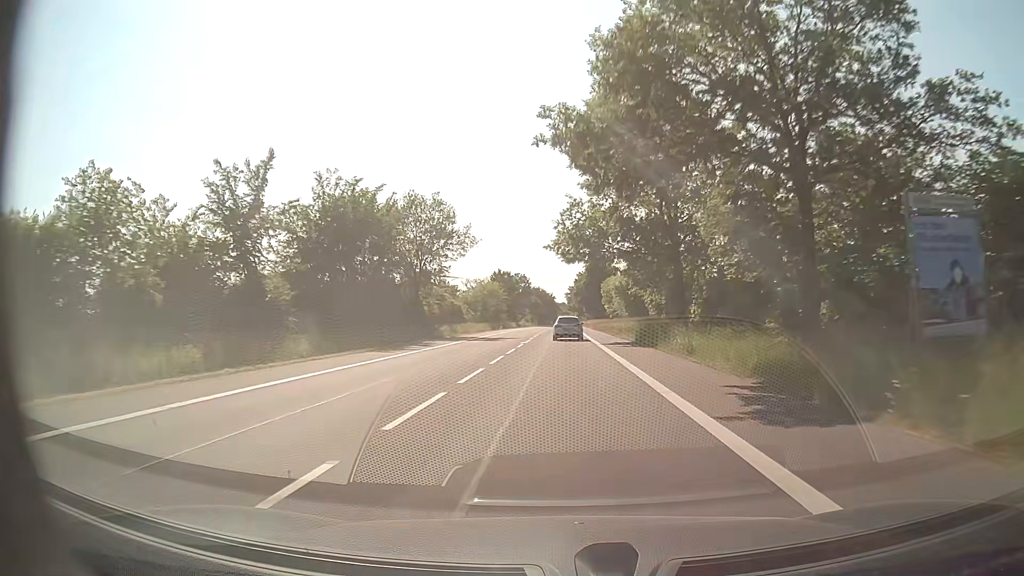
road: secondary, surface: asphalt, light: Day
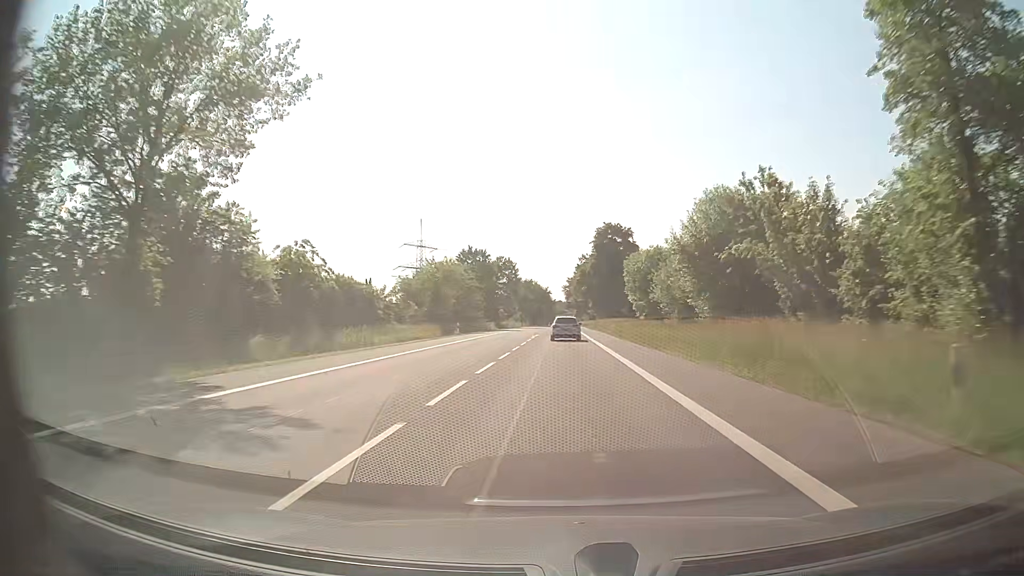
(-0.1, +39.6) m; 0°
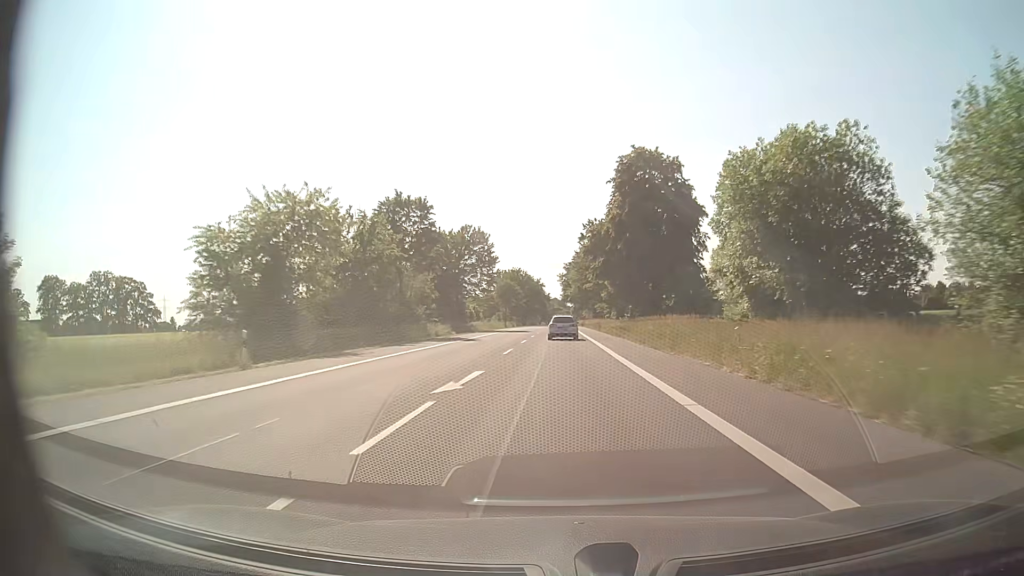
(+0.2, +39.4) m; 0°
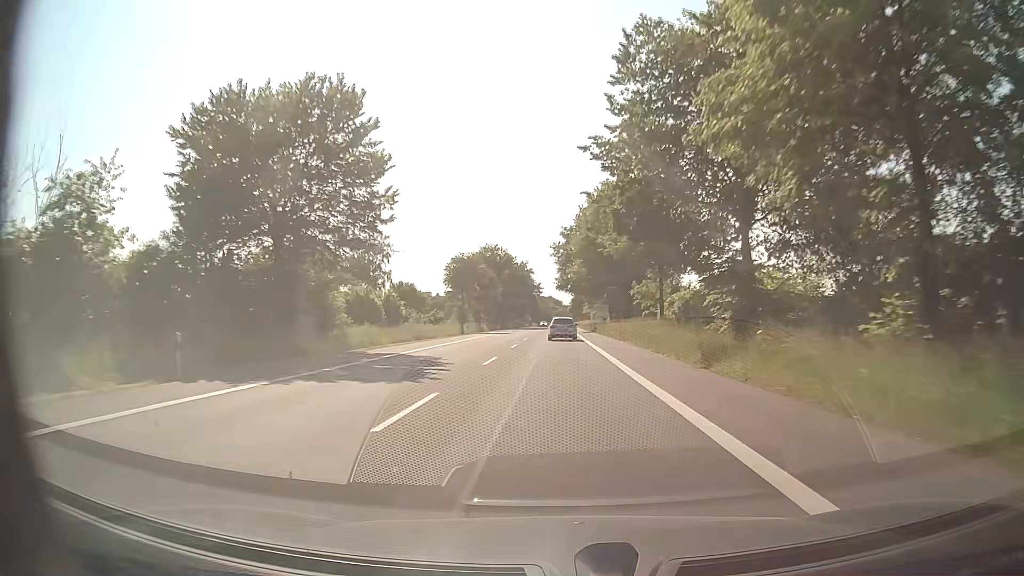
(+0.2, +52.7) m; +1°
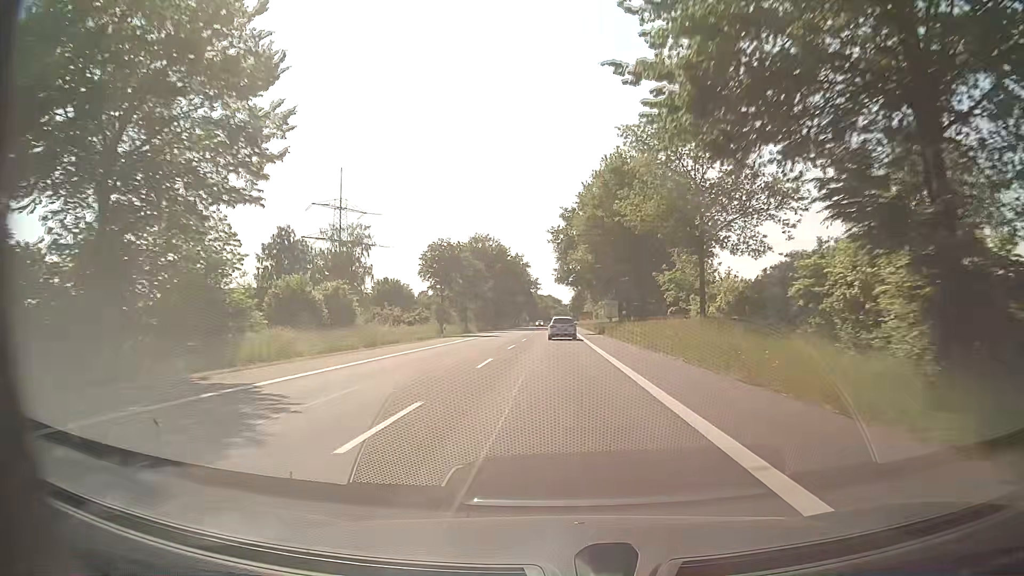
(-0.1, +13.4) m; 0°
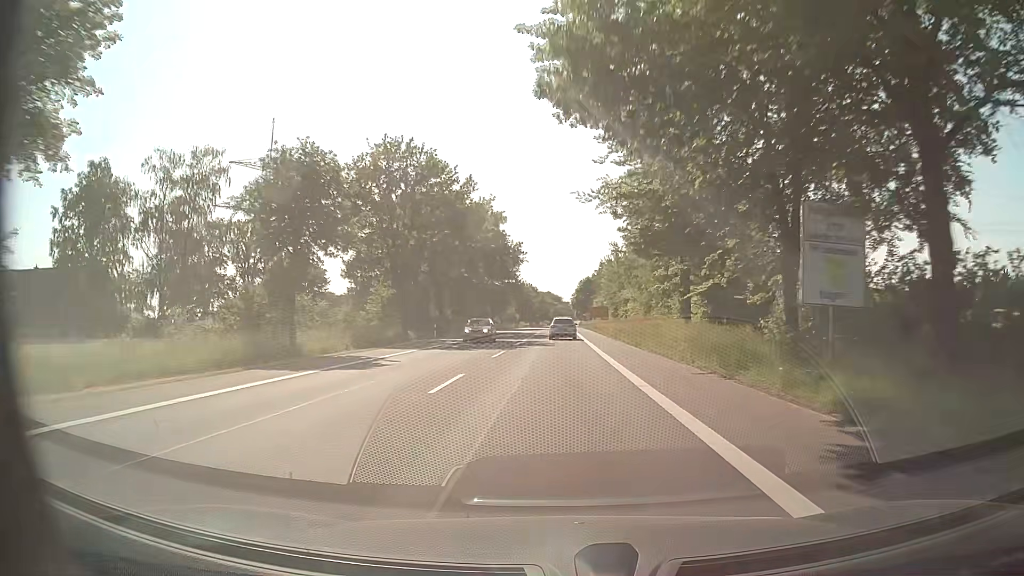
(0.0, +54.5) m; 0°
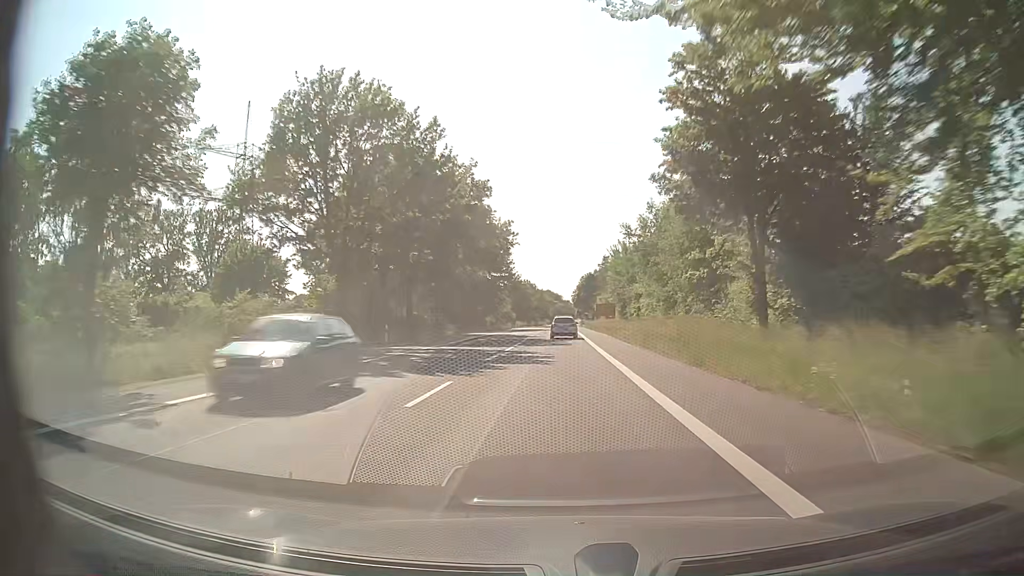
(0.0, +13.9) m; +1°
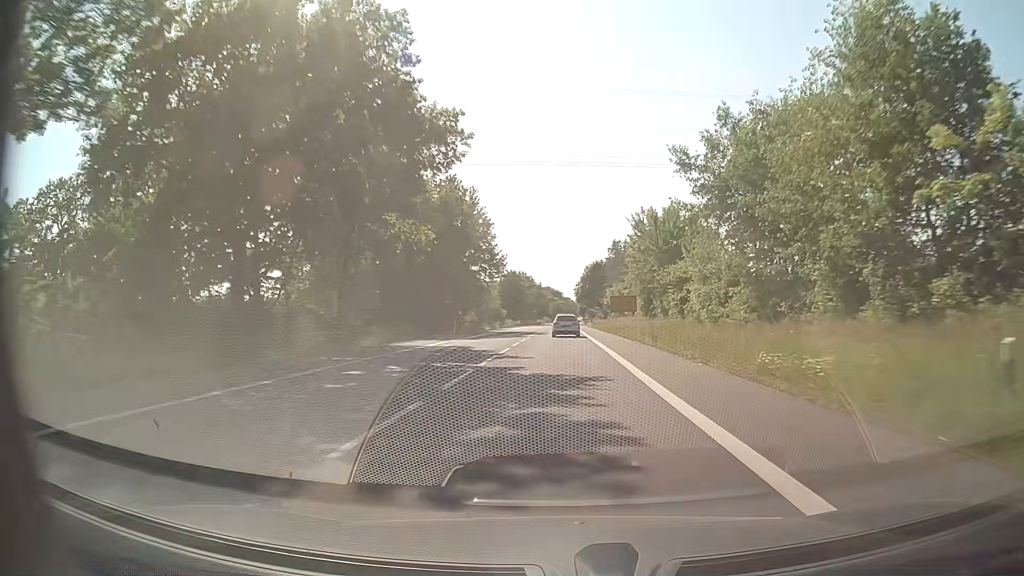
(-0.2, +27.9) m; -1°
(0, +10) (0, +20) (0, +30) (0, +40) (0, +50) (0, +60) (+1, +70) (+1, +80) (+1, +90) (+1, +100) m
